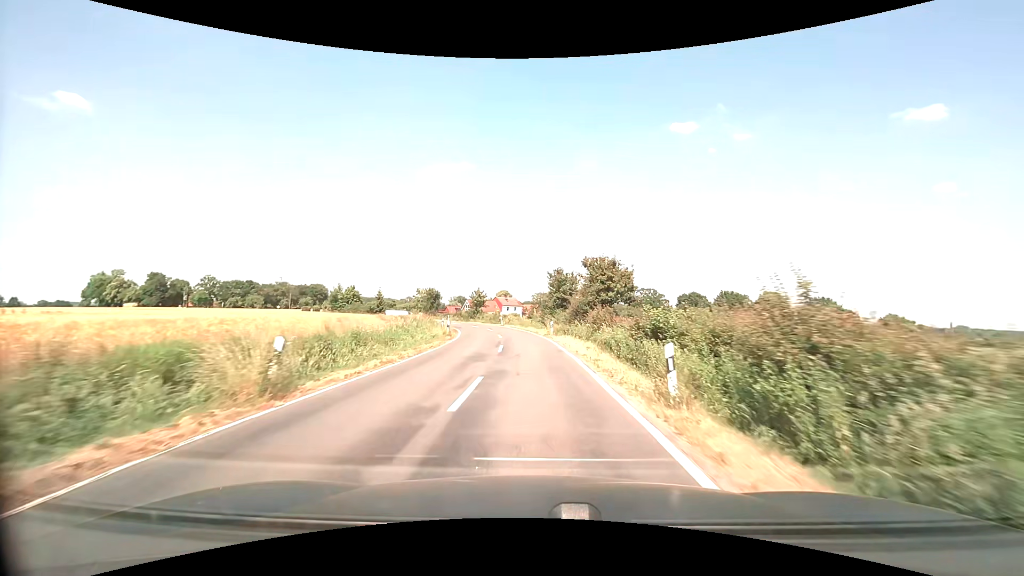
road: secondary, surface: asphalt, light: Day
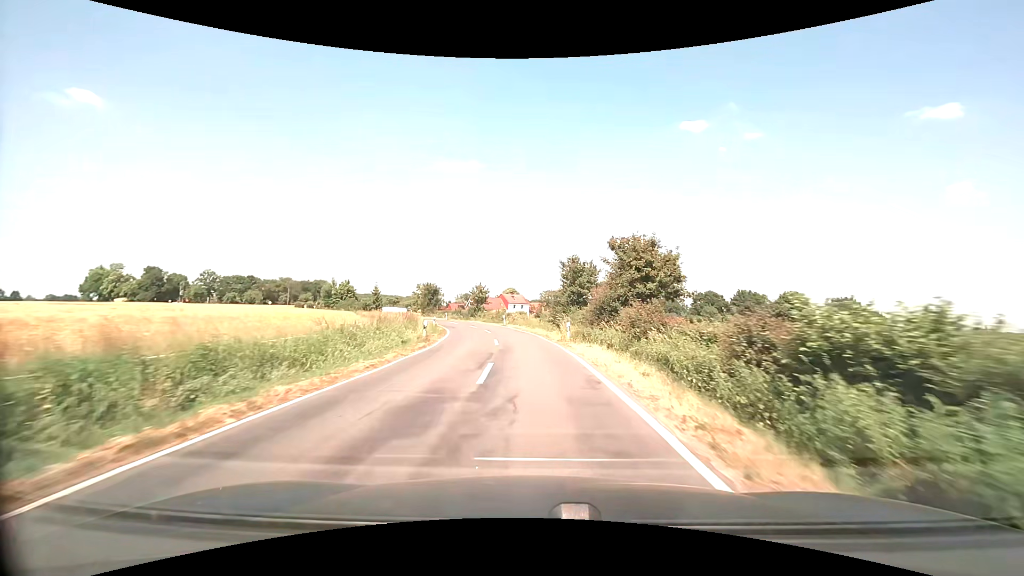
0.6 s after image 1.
(-0.1, +9.2) m; -1°
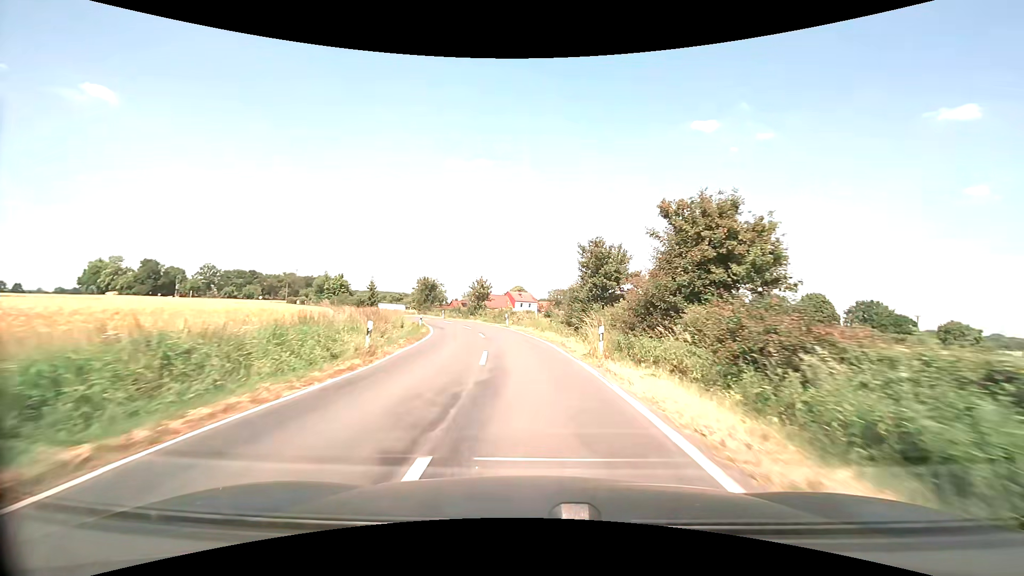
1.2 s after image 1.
(-0.1, +9.1) m; -1°
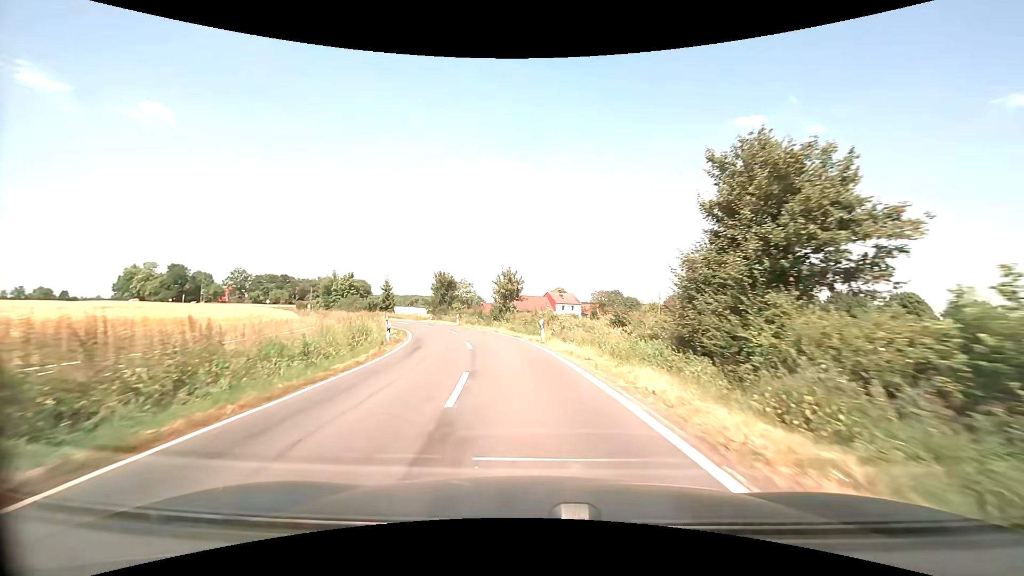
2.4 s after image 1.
(-0.5, +17.8) m; -4°
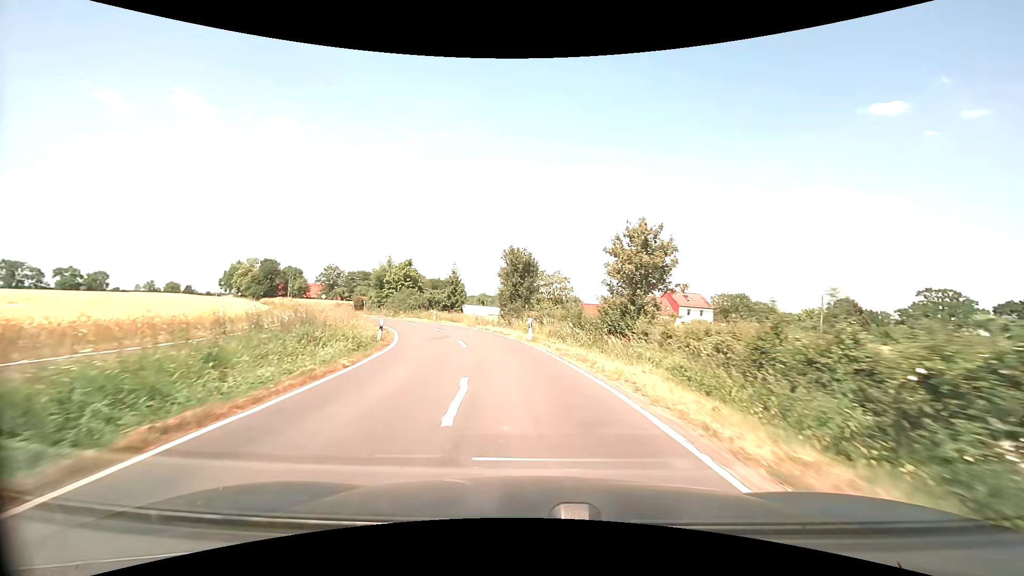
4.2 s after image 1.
(-2.6, +25.1) m; -11°
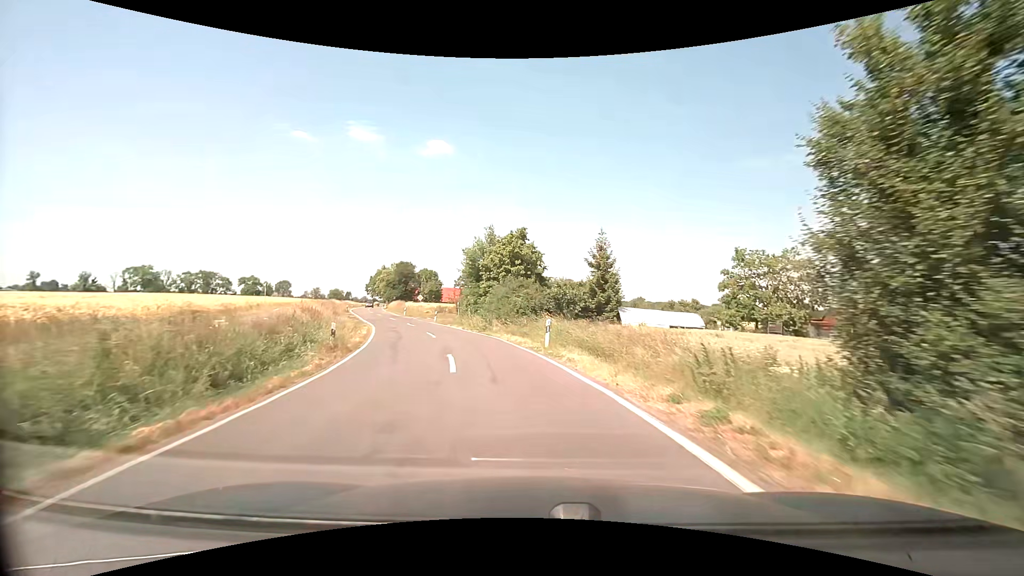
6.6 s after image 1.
(-4.6, +30.9) m; -18°
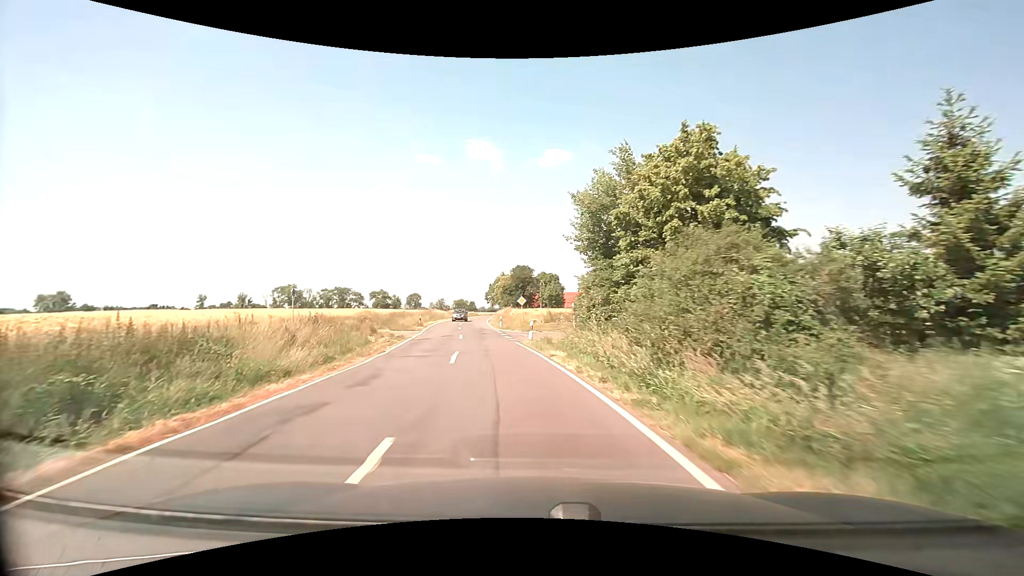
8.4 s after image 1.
(-2.1, +21.6) m; -14°
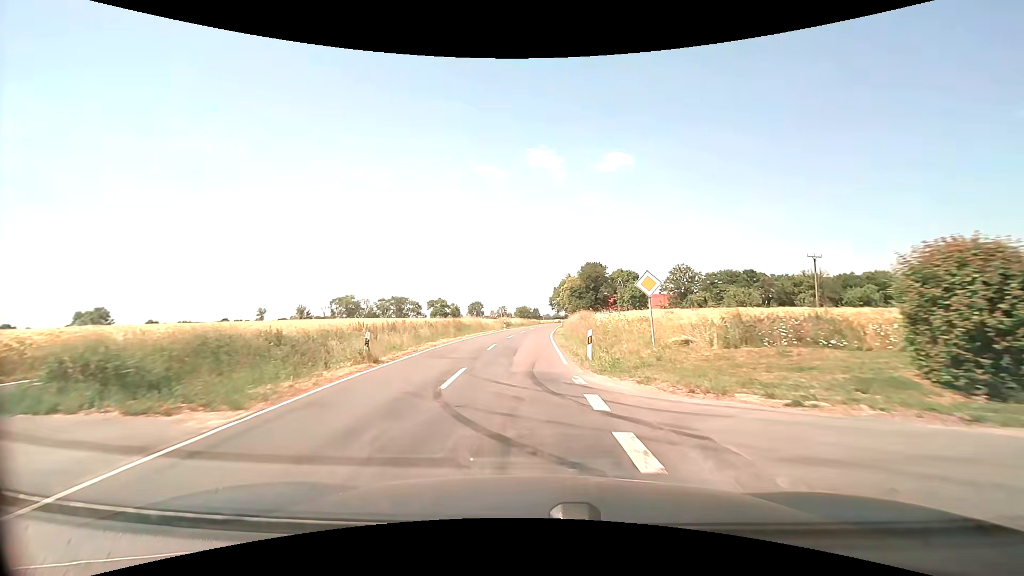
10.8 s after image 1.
(-2.5, +29.0) m; -7°
(0, +10) (0, +20) (0, +30) (0, +40) (0, +50) (+1, +60) (+2, +70) (+3, +80) (+4, +90) (+4, +100) m
